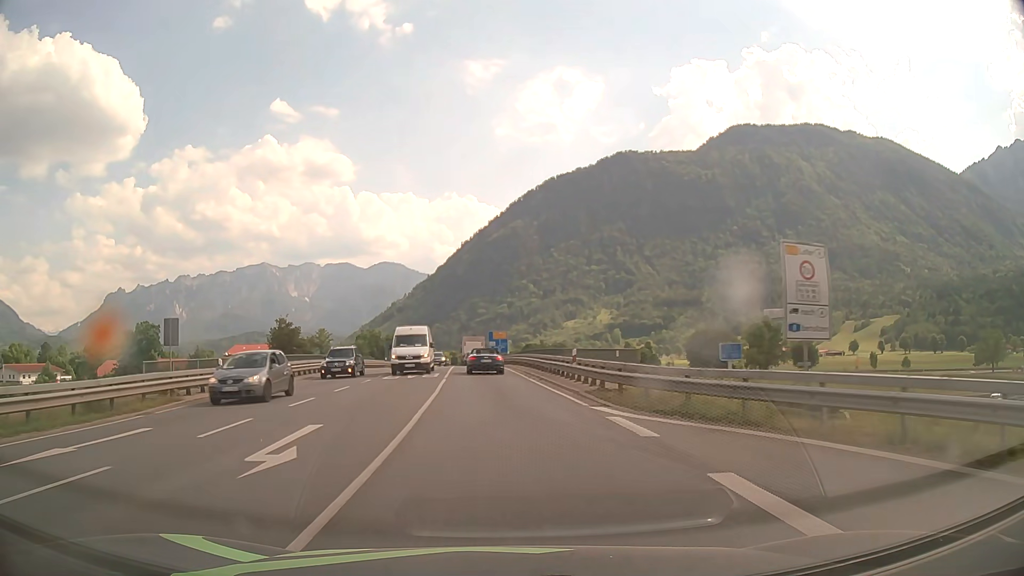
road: primary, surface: asphalt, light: Day
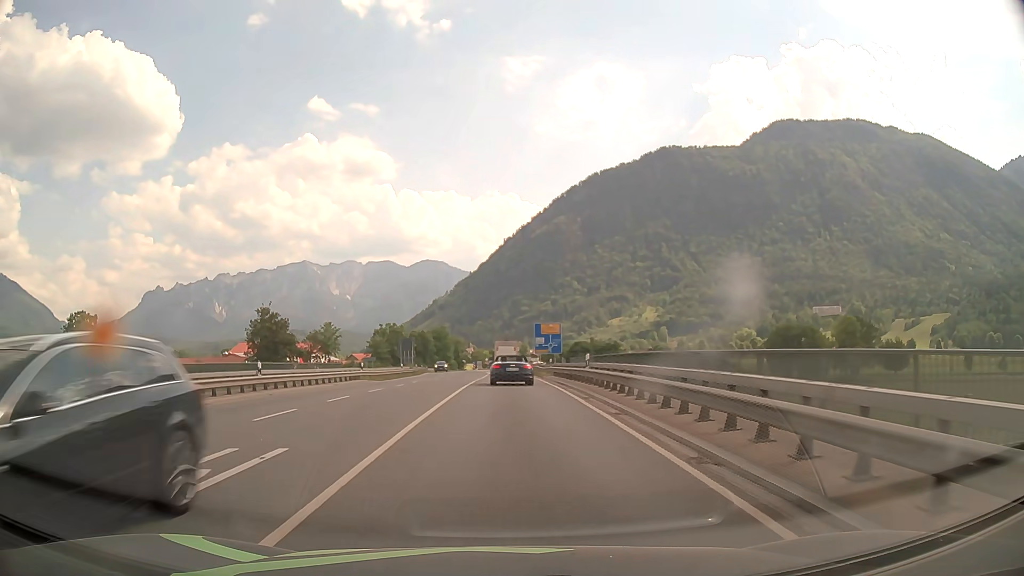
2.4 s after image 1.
(-1.1, +32.6) m; -4°
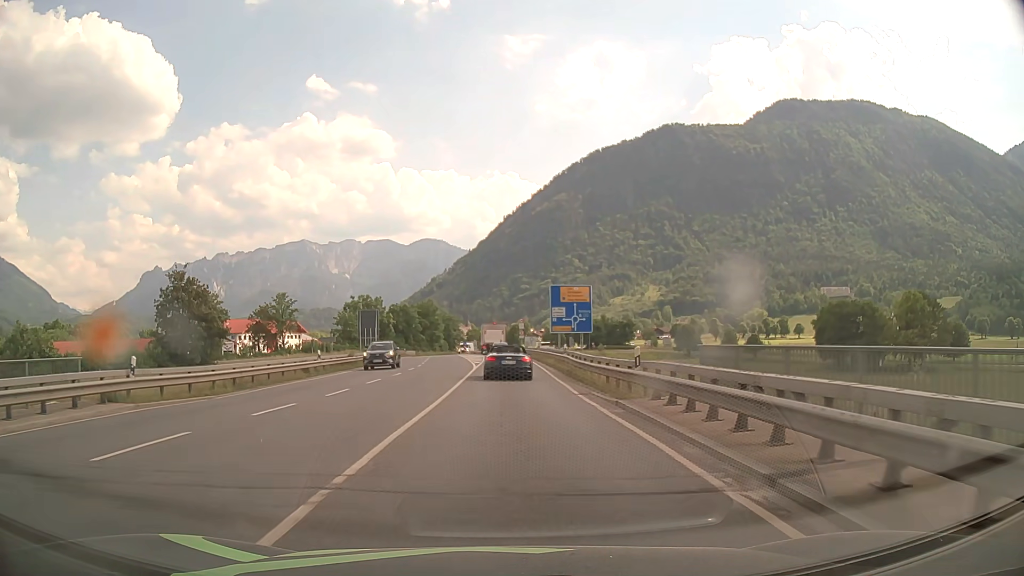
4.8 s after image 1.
(0.0, +29.8) m; 0°
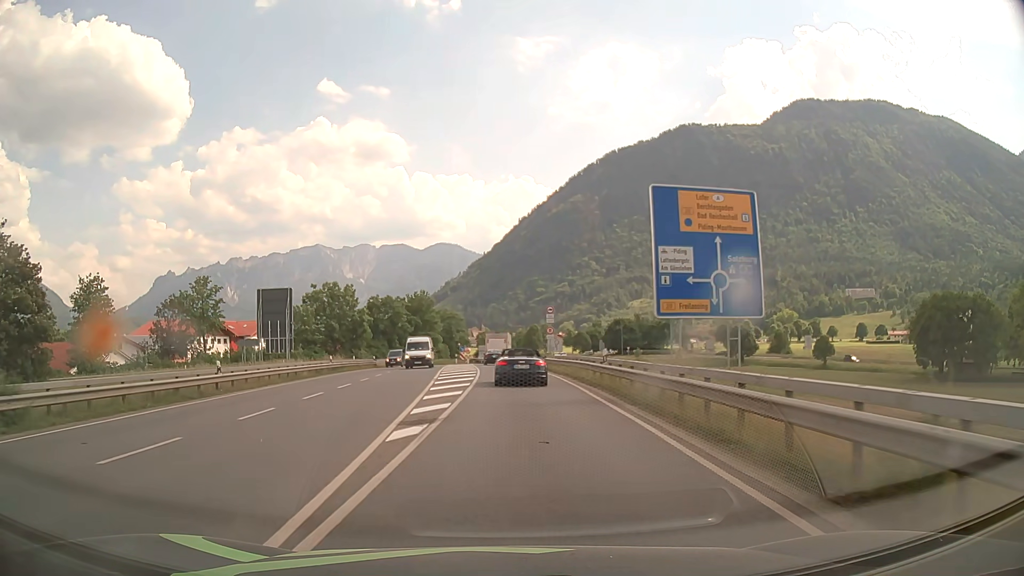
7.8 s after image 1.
(-0.2, +35.4) m; -1°
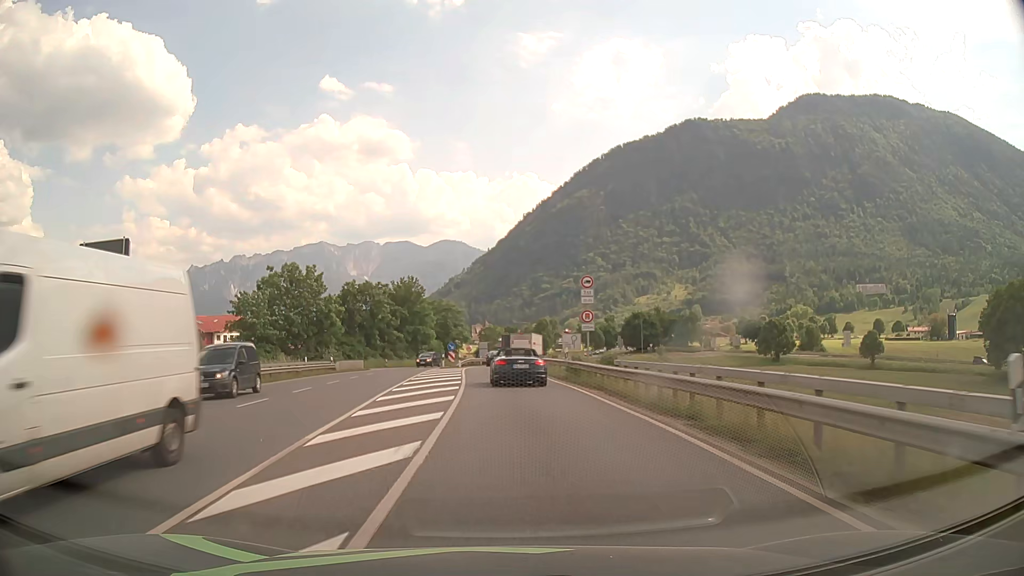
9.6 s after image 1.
(-0.2, +20.4) m; 0°
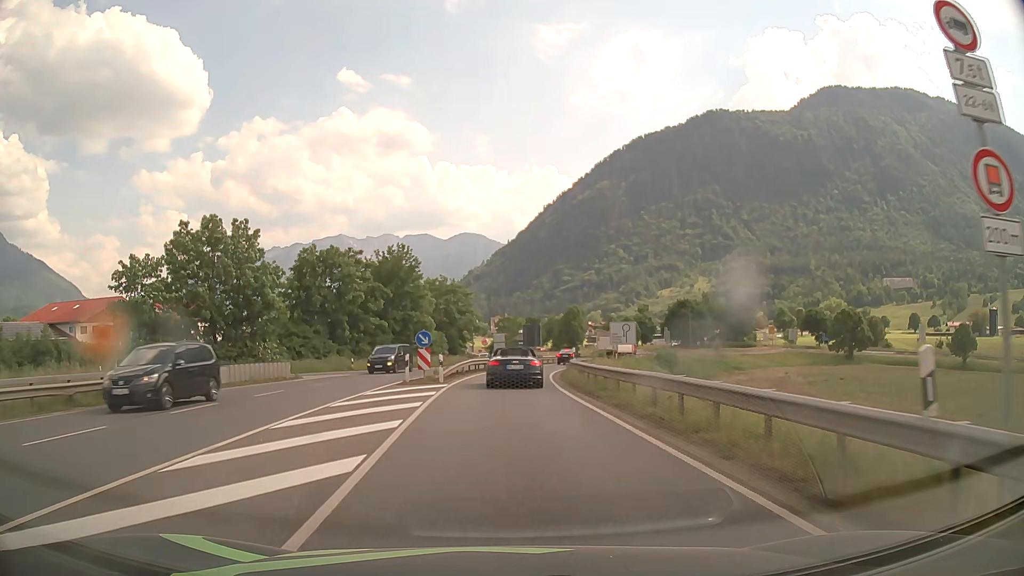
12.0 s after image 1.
(-0.4, +26.4) m; -2°
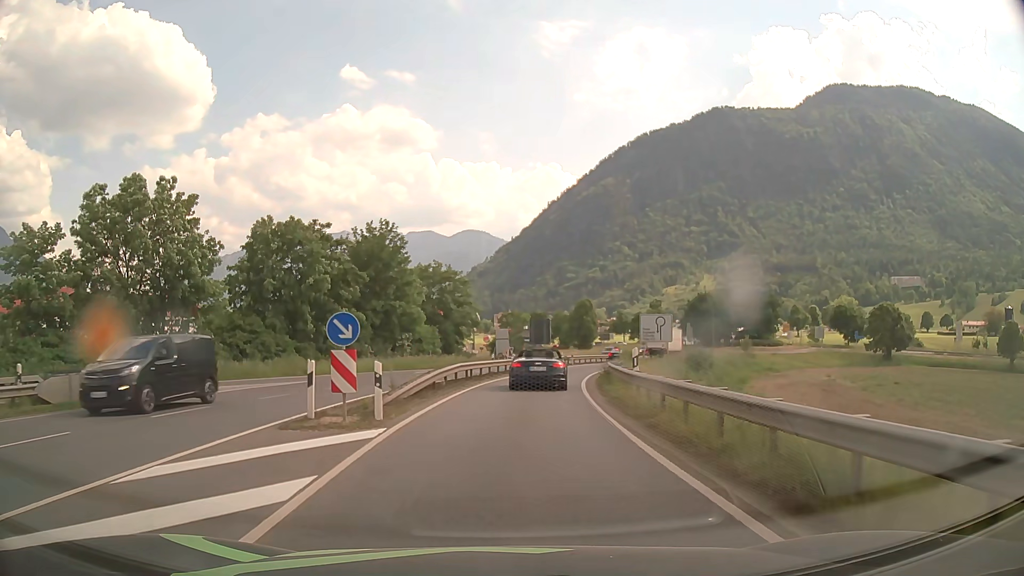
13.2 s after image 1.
(0.0, +12.9) m; 0°
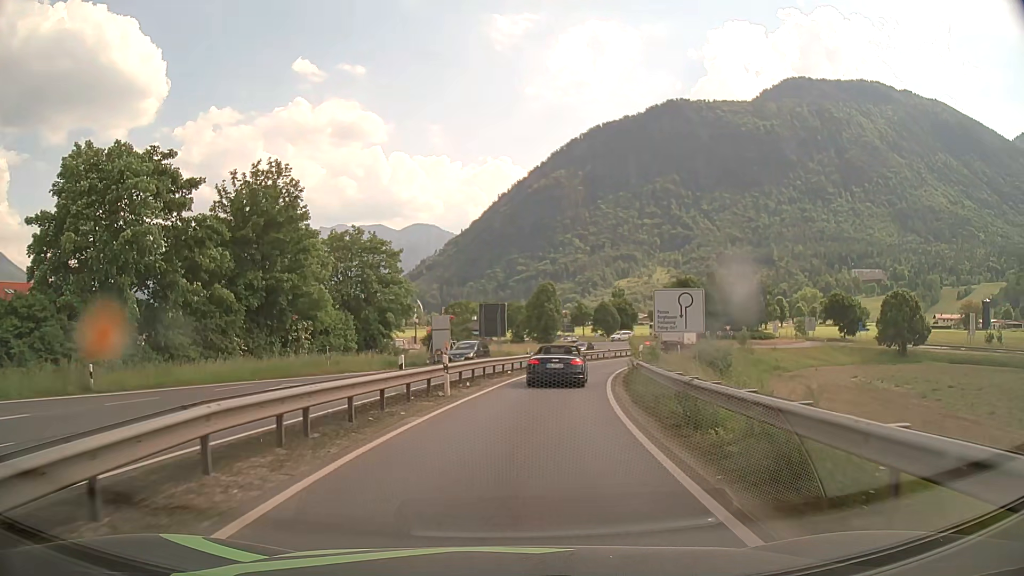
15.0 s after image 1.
(+0.5, +19.1) m; +4°
(0, +10) (+1, +20) (+3, +30) (+5, +40) (+8, +49) (+12, +58) (+16, +68) (+20, +77) (+25, +85) (+33, +91) m
